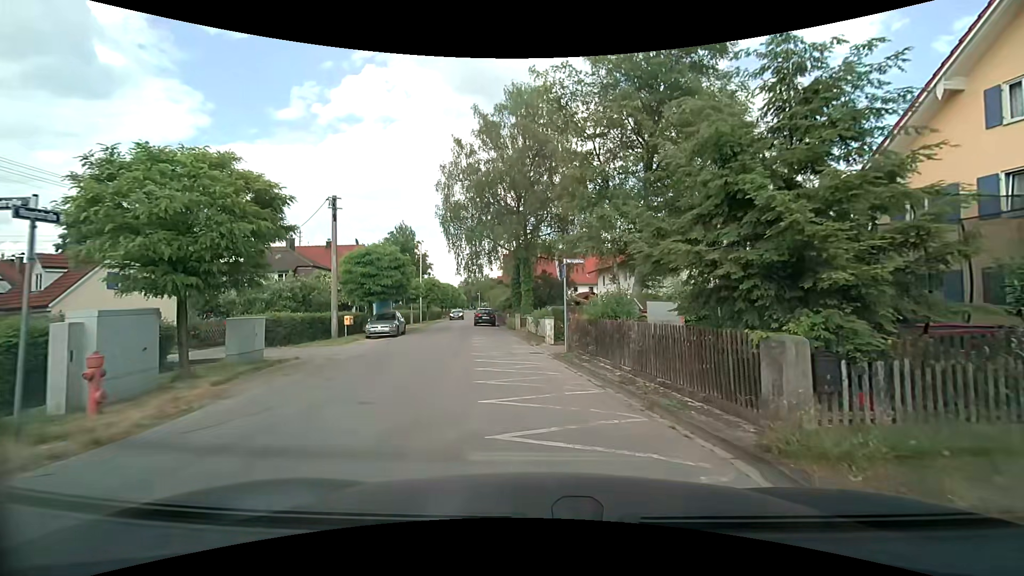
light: Day
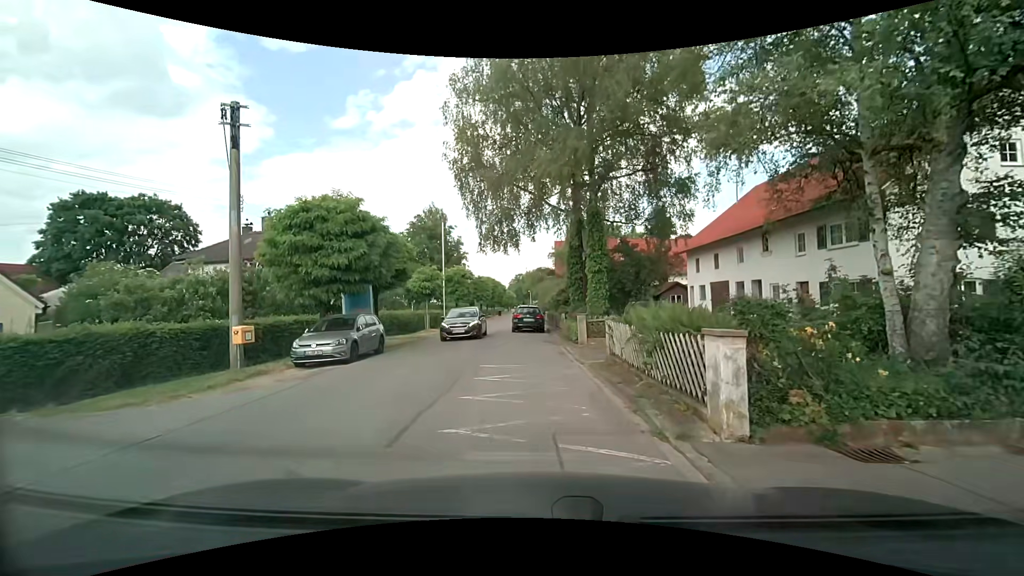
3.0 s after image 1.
(-0.9, +13.7) m; -7°
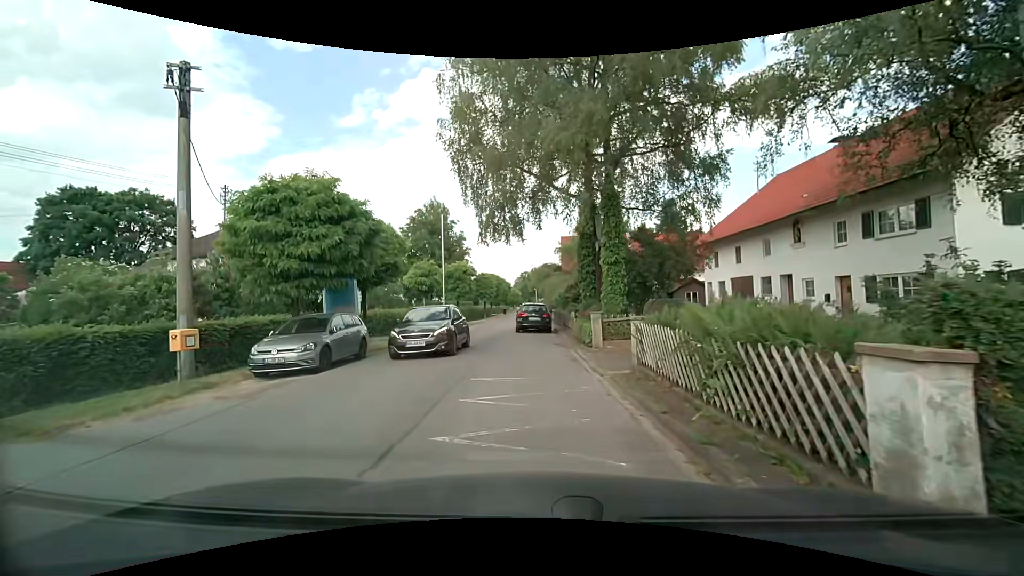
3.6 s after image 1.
(0.0, +2.5) m; -2°
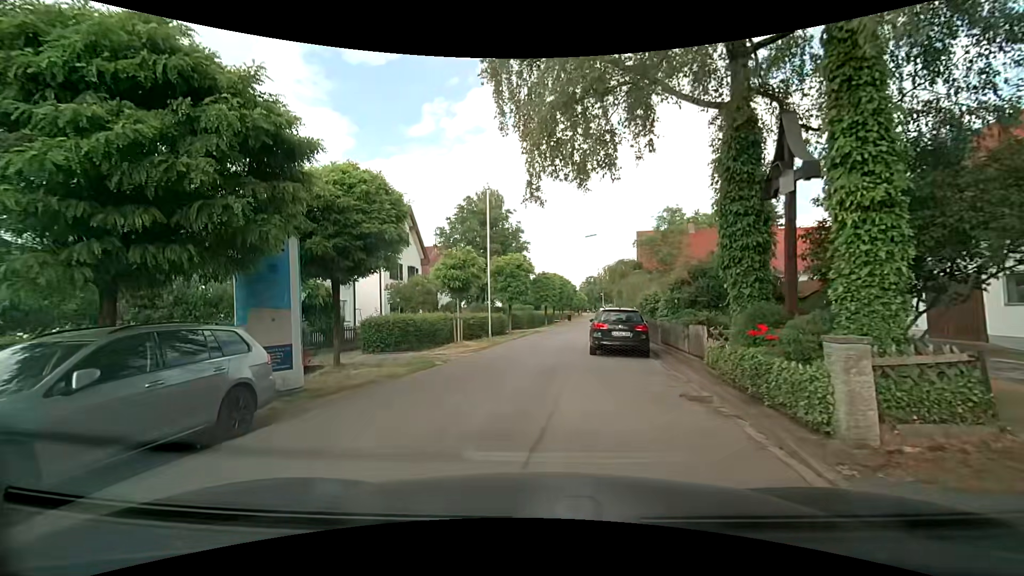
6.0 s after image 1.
(-0.3, +9.1) m; -8°
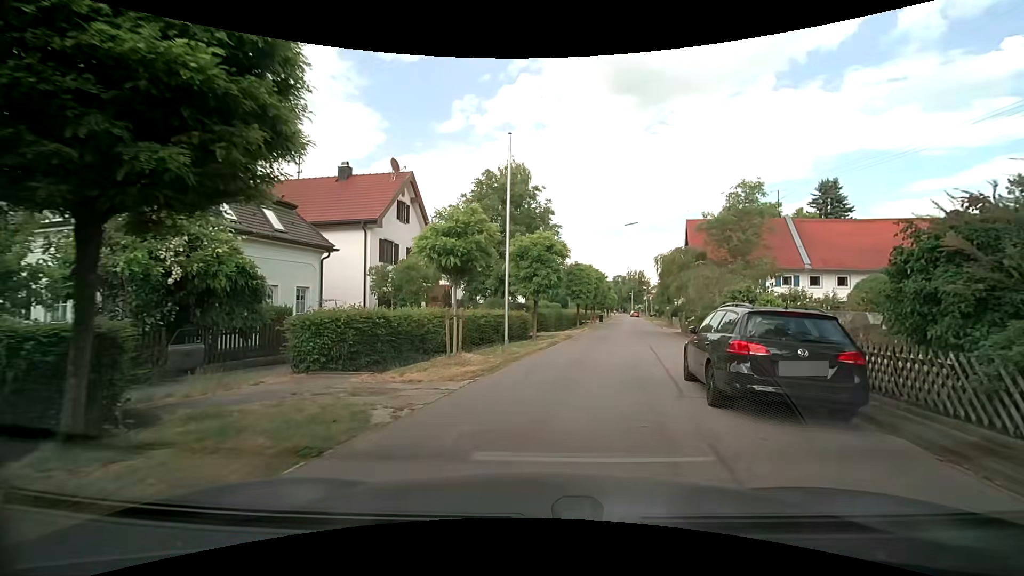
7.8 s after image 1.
(-0.2, +8.2) m; -1°
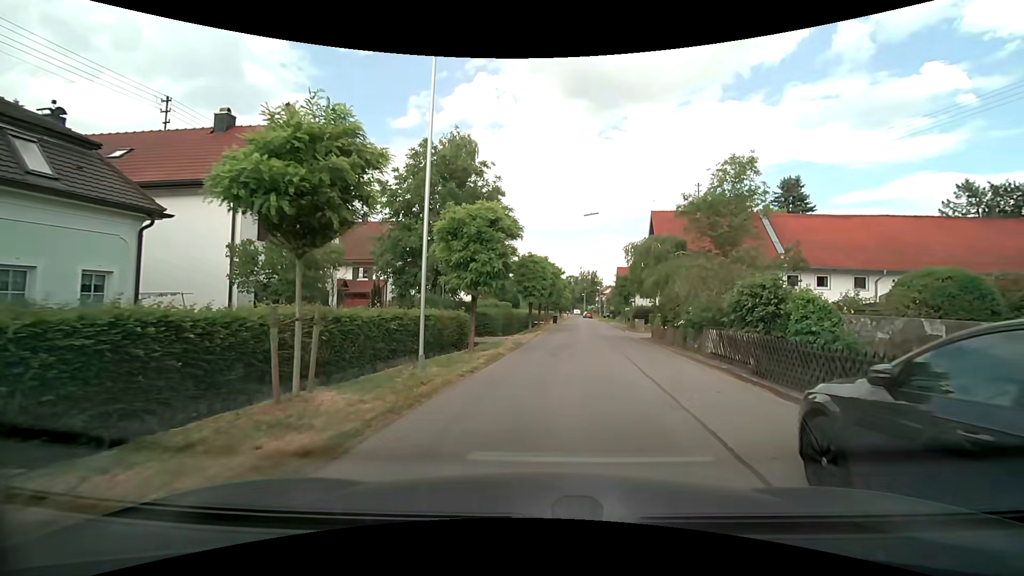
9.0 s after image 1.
(+0.3, +6.6) m; +6°
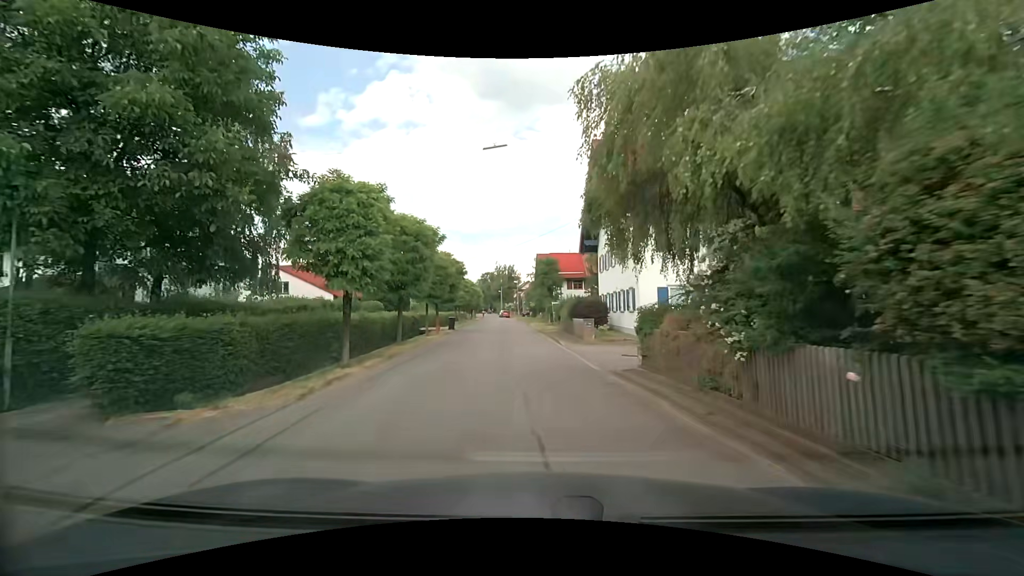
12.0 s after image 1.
(+2.3, +19.3) m; +10°
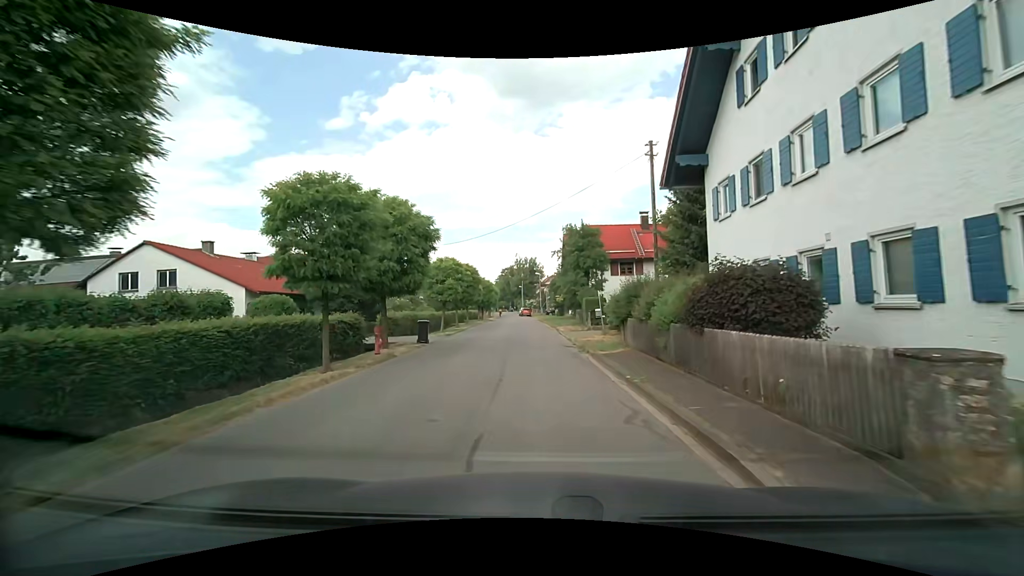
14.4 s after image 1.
(-0.6, +17.6) m; -3°
(0, +10) (-1, +20) (-1, +30) (-1, +40) (-2, +50) (-2, +60) (-2, +70) (-3, +80) (-5, +90) (-6, +100) m
